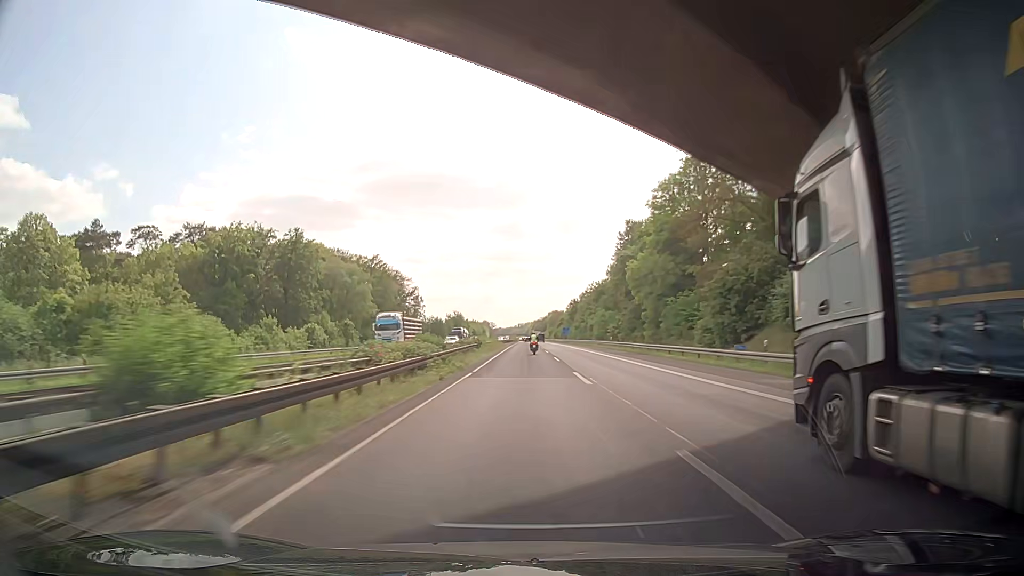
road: motorway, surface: asphalt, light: Day
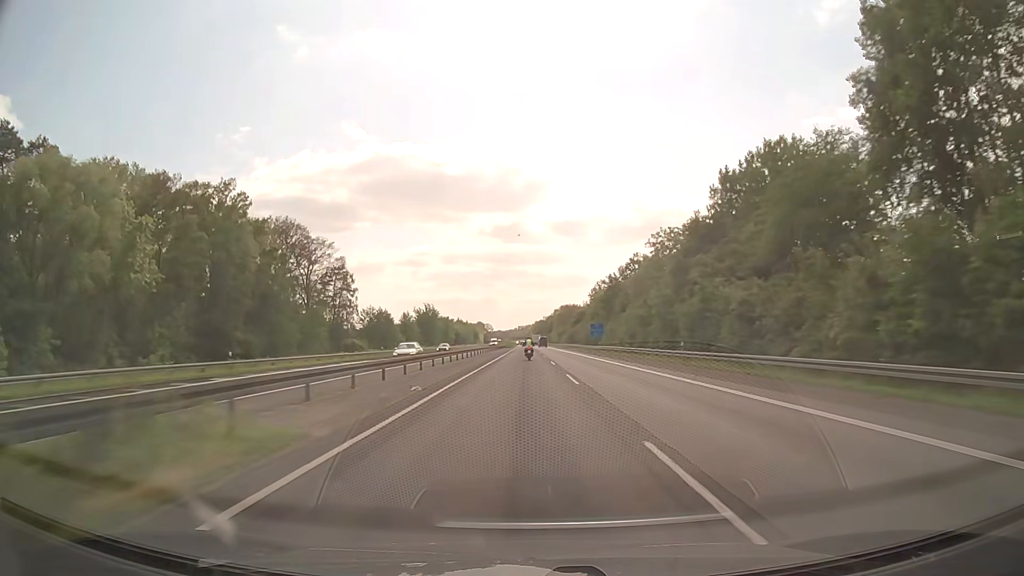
(+0.1, +88.7) m; 0°
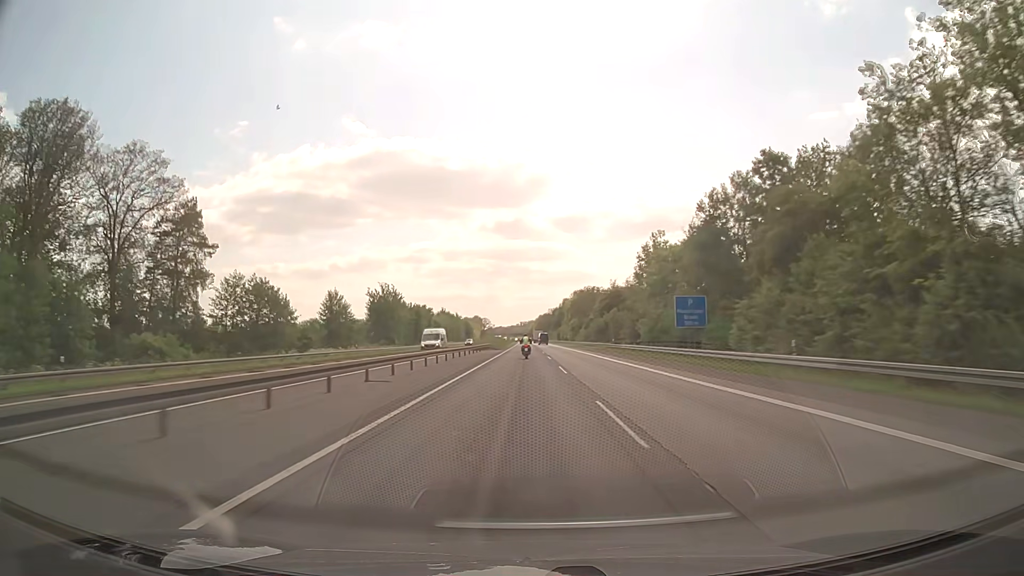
(0.0, +66.3) m; 0°
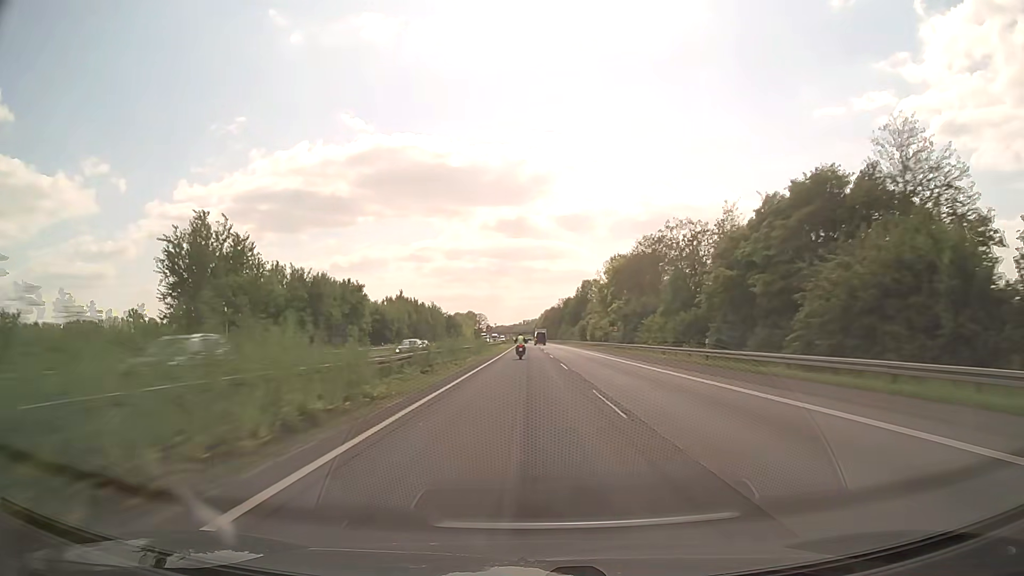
(-0.1, +87.0) m; 0°
(0, +10) (0, +20) (0, +30) (0, +40) (0, +50) (0, +60) (0, +70) (0, +80) (0, +90) (0, +100) m
